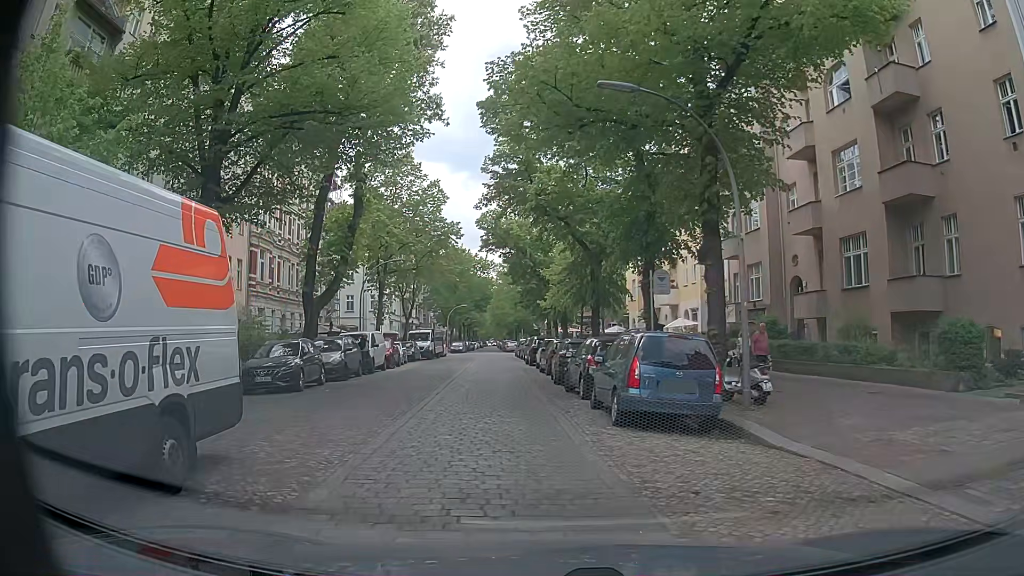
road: residential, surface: sett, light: Day
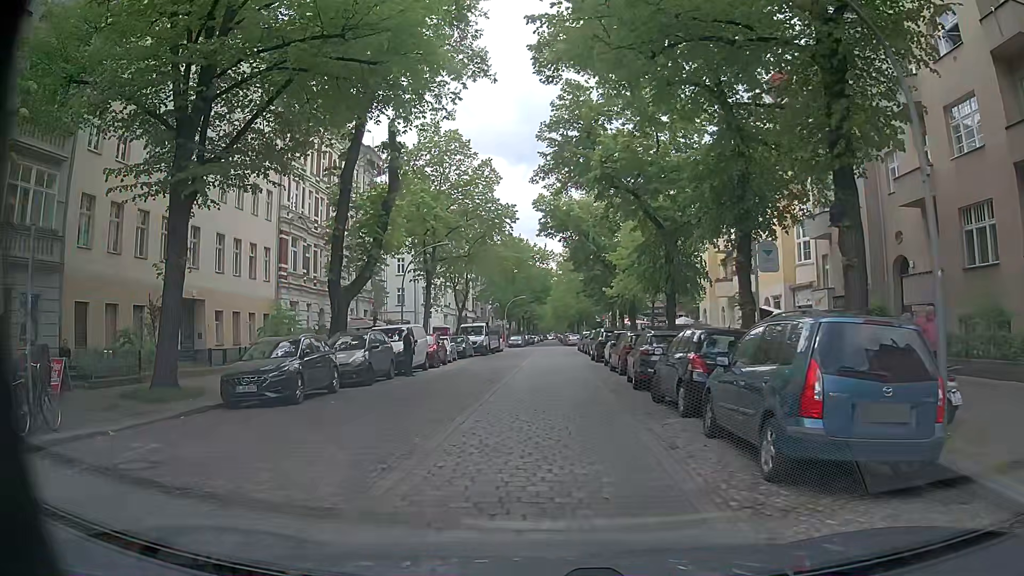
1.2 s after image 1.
(-0.1, +4.9) m; -2°
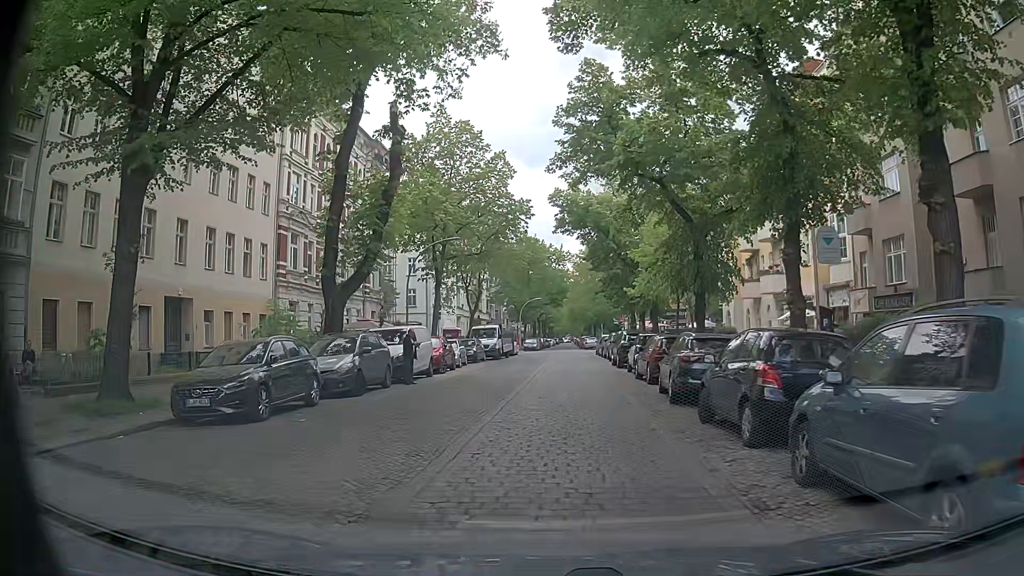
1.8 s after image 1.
(-0.1, +2.8) m; -3°
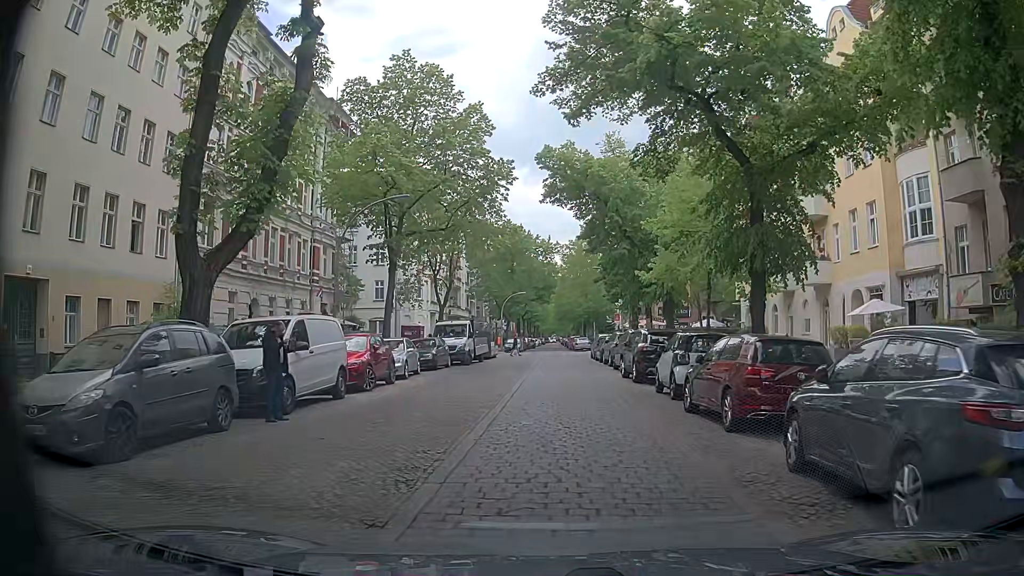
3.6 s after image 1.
(+0.2, +9.9) m; +2°
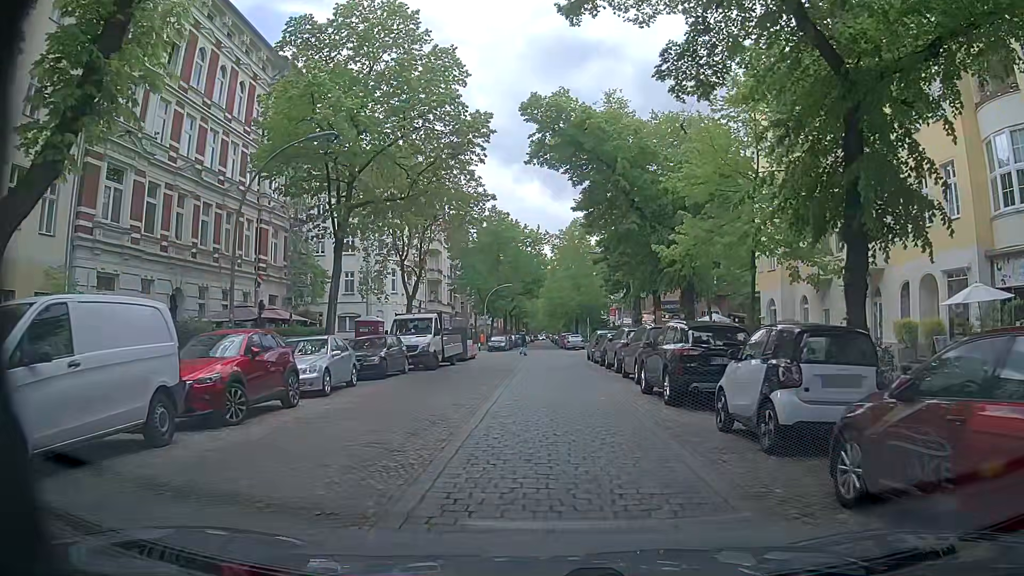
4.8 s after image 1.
(0.0, +7.4) m; -1°
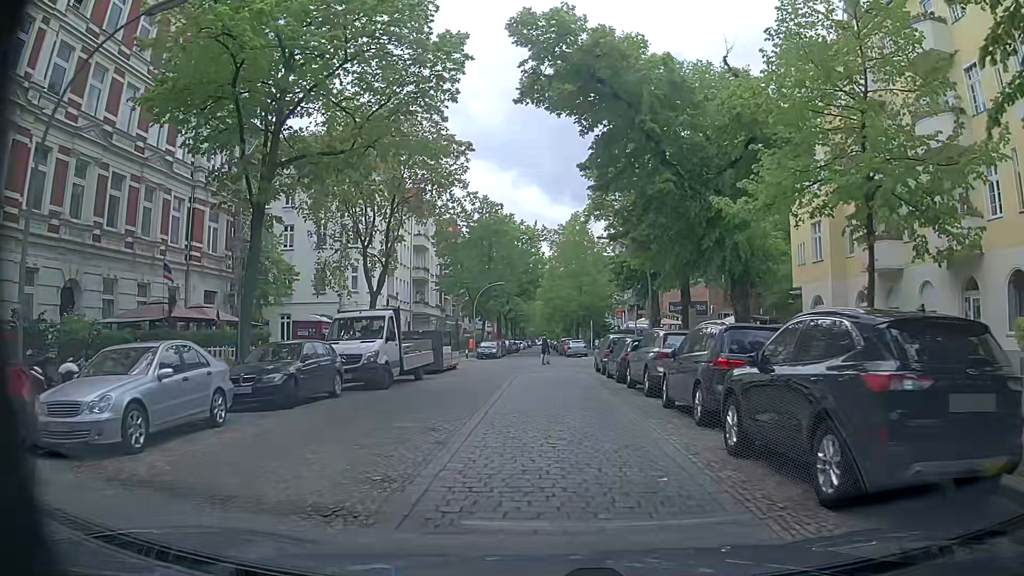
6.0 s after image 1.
(+0.1, +7.8) m; +1°
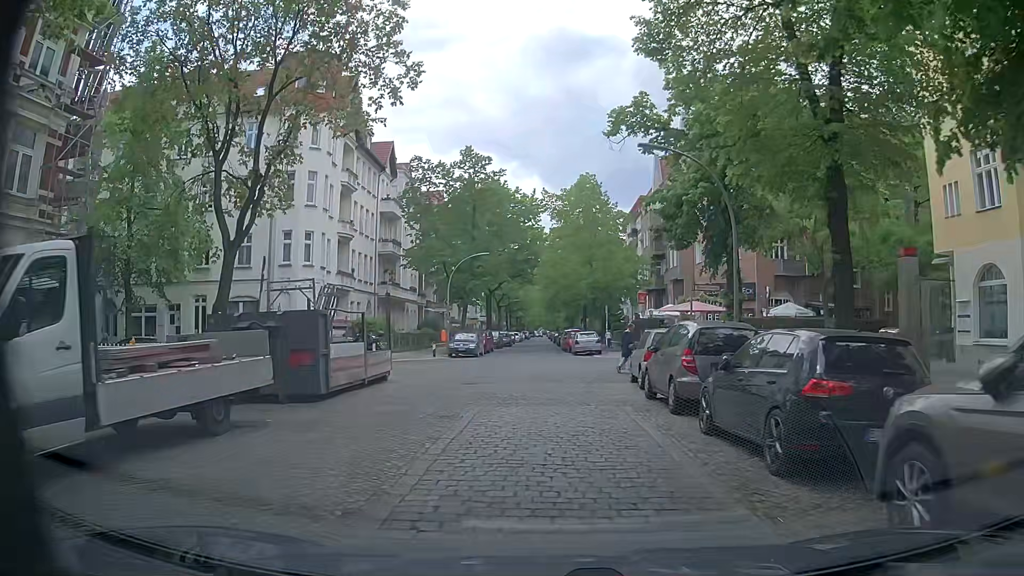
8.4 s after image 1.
(+0.2, +14.9) m; 0°
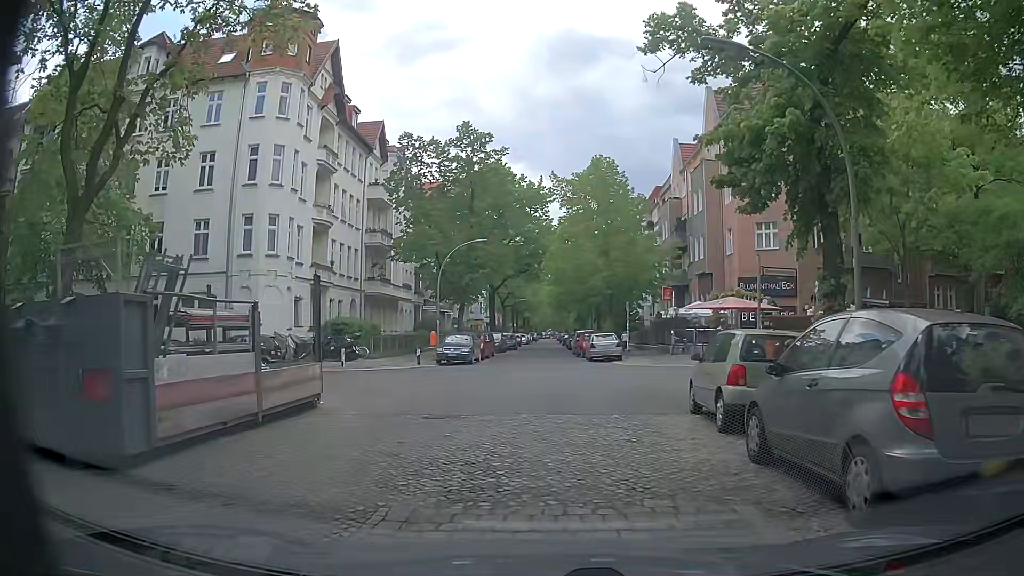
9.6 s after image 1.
(0.0, +6.8) m; 0°
